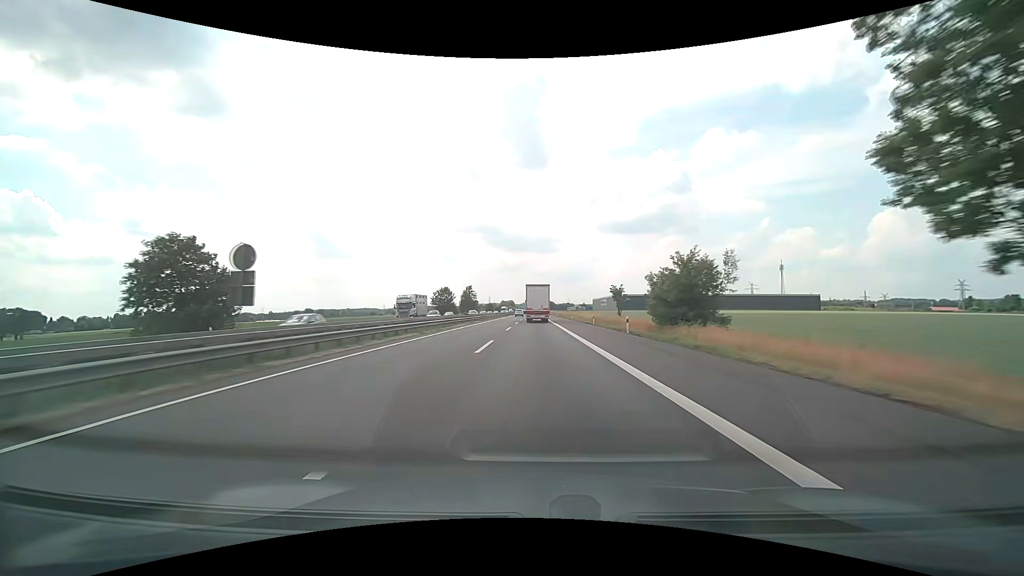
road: motorway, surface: asphalt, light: Day
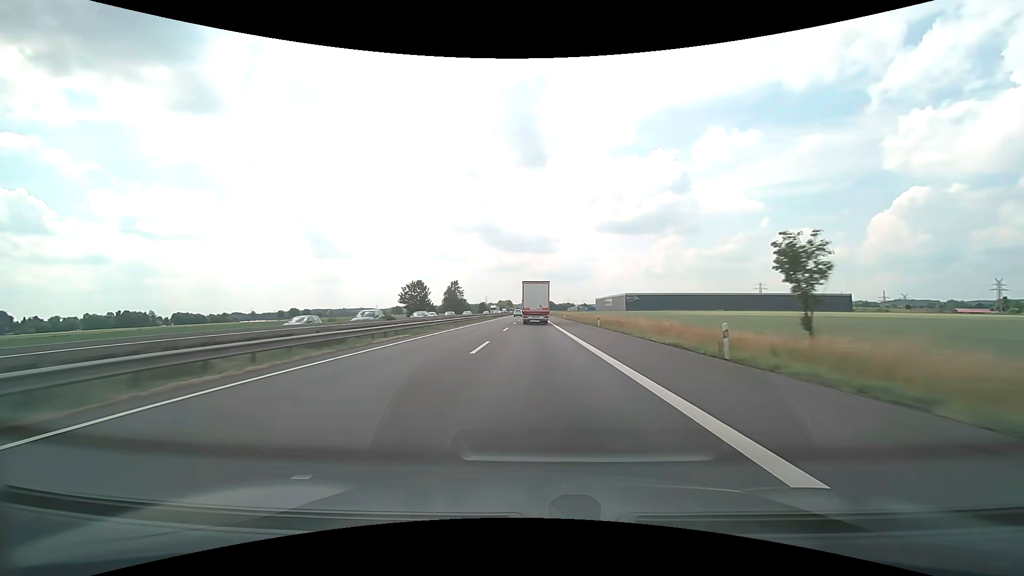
(0.0, +35.4) m; 0°
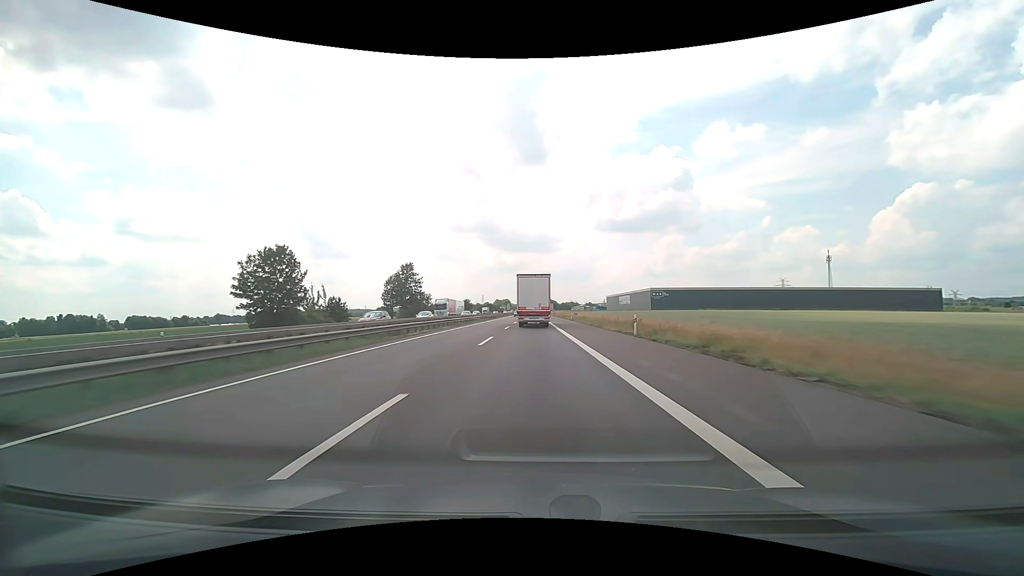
(+0.1, +66.5) m; 0°
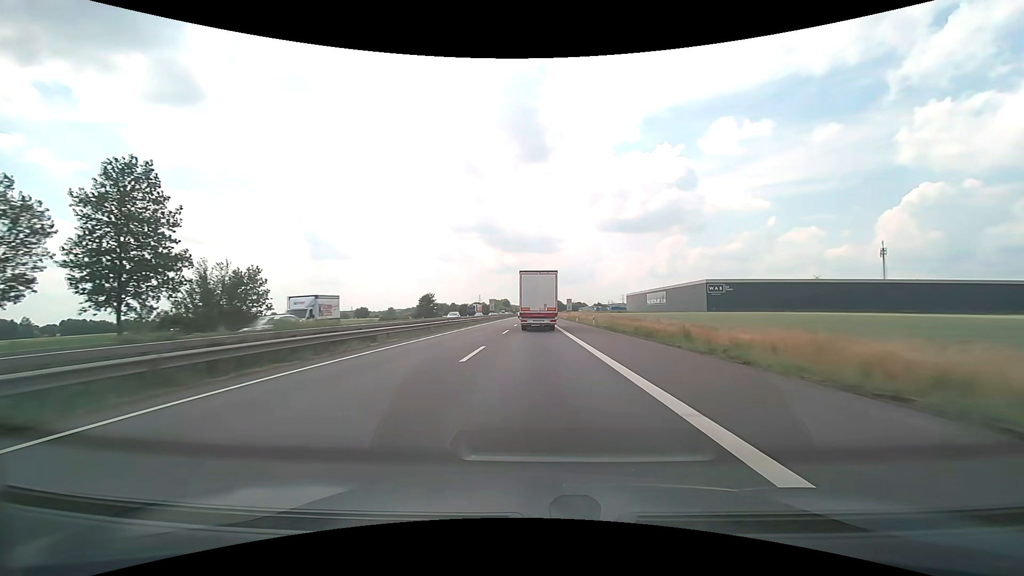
(-0.2, +76.7) m; 0°
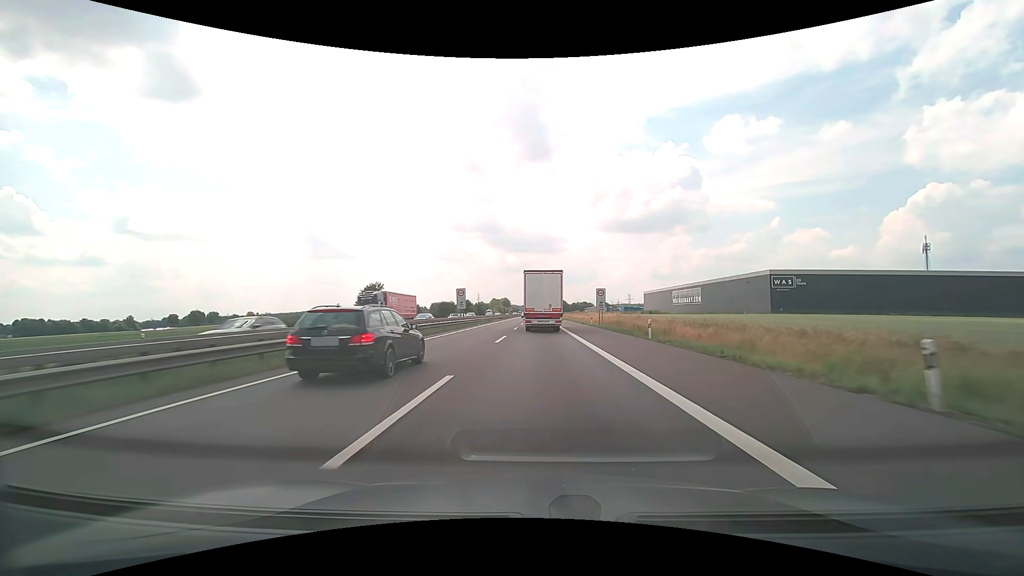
(-0.1, +44.2) m; 0°
(0, +10) (0, +20) (0, +30) (0, +40) (0, +50) (0, +60) (0, +70) (0, +80) (+1, +90) (+1, +100) m
